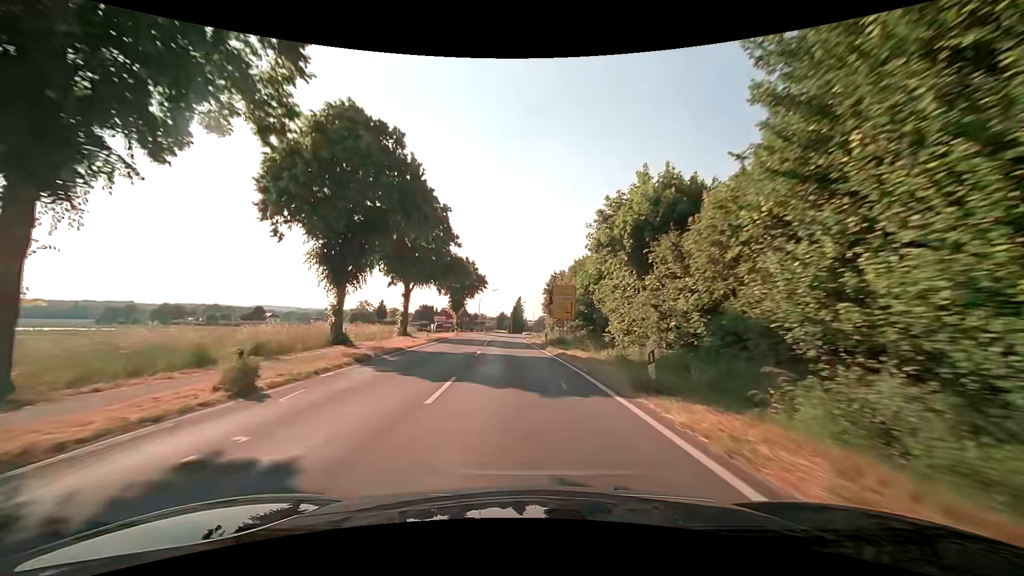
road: secondary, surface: asphalt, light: Day
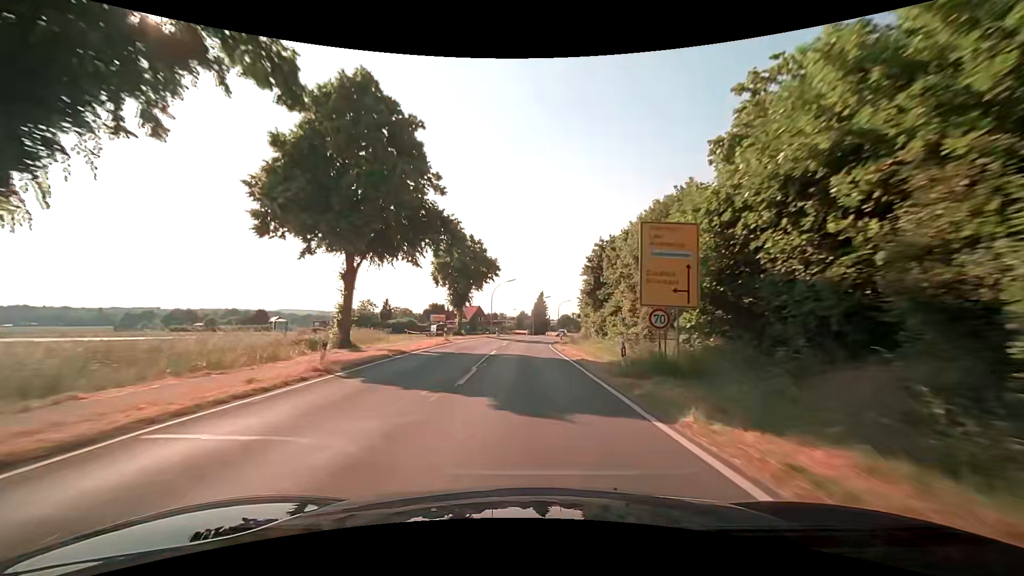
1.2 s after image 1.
(-0.6, +21.7) m; -3°
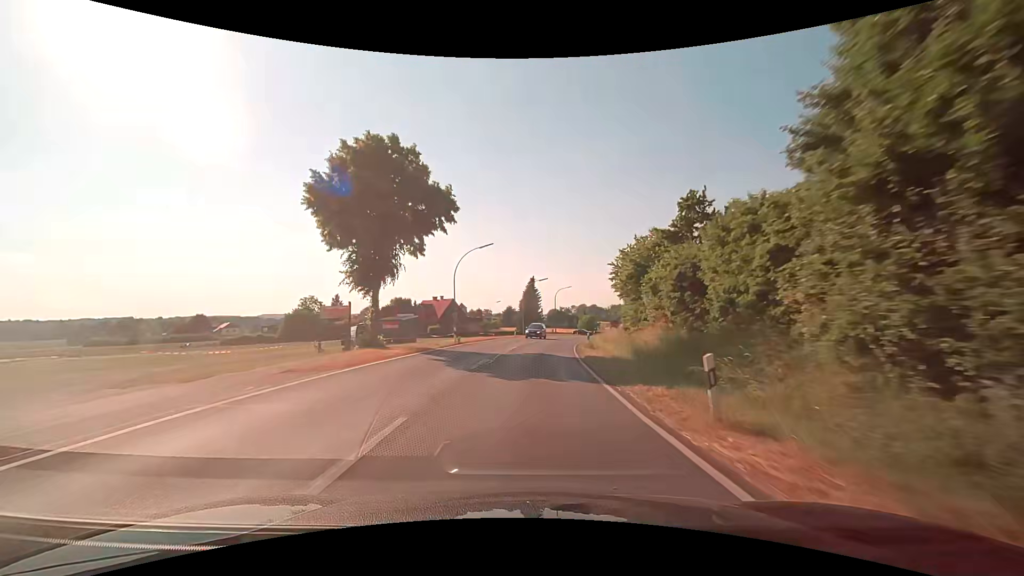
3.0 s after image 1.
(+0.1, +32.6) m; 0°
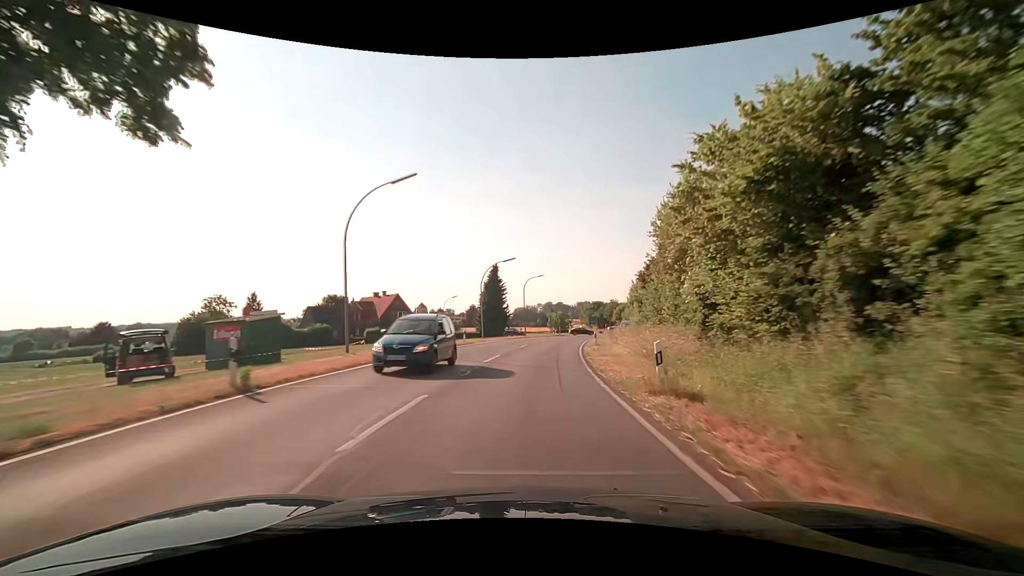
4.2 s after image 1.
(+1.1, +21.8) m; +5°
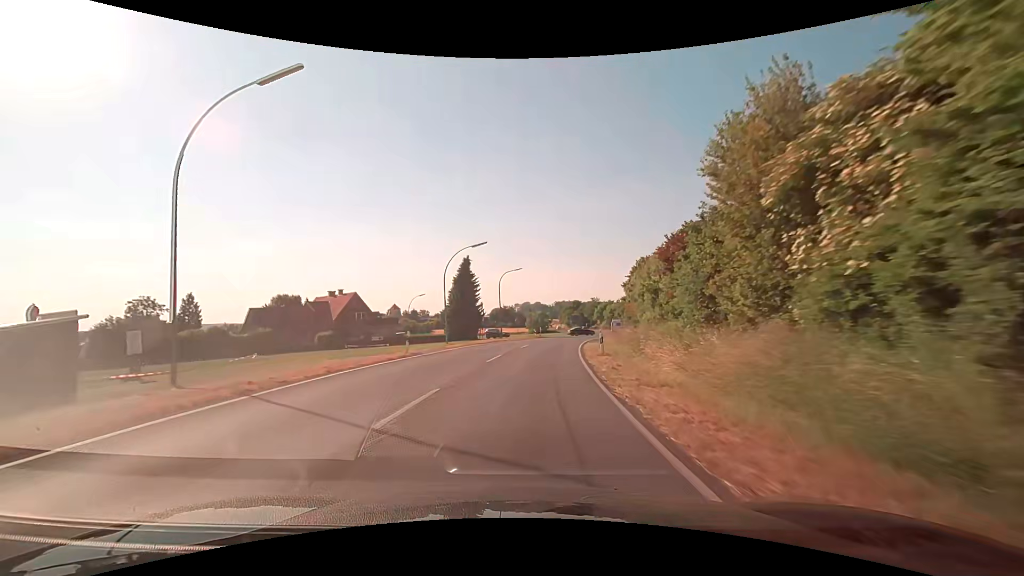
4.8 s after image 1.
(+0.2, +10.9) m; +3°
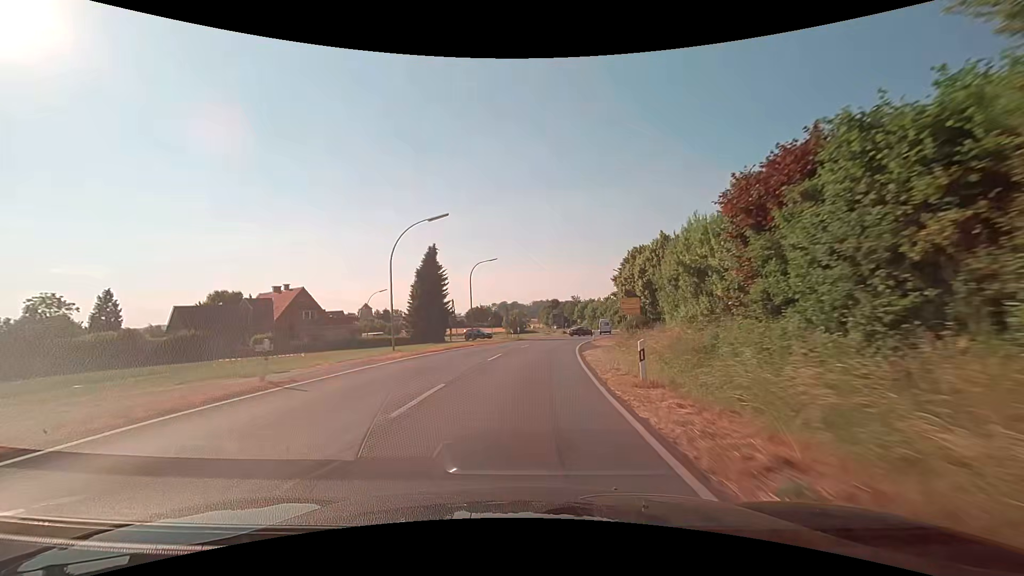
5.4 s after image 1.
(+0.1, +10.9) m; +2°
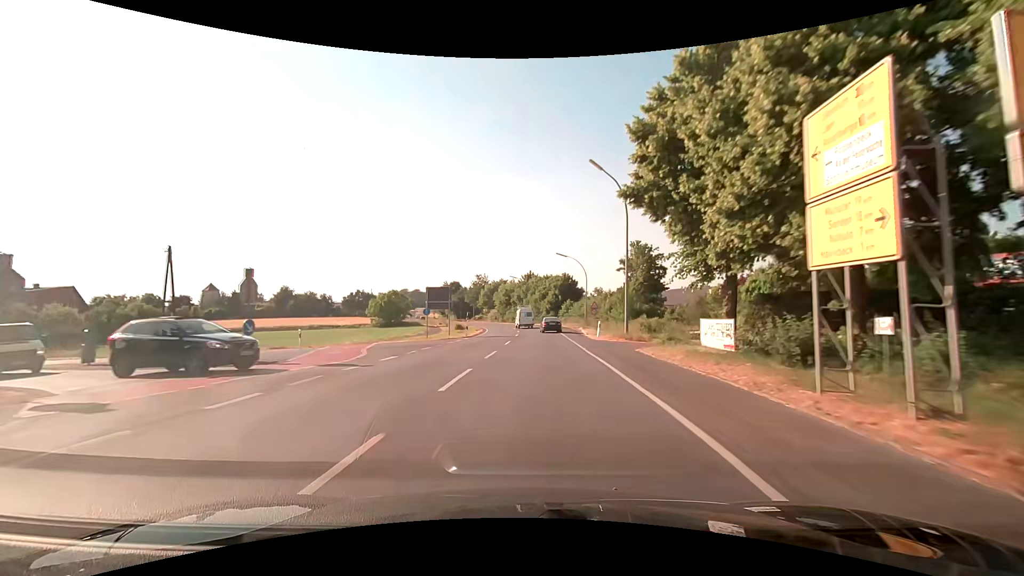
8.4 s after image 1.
(+5.4, +52.6) m; +10°
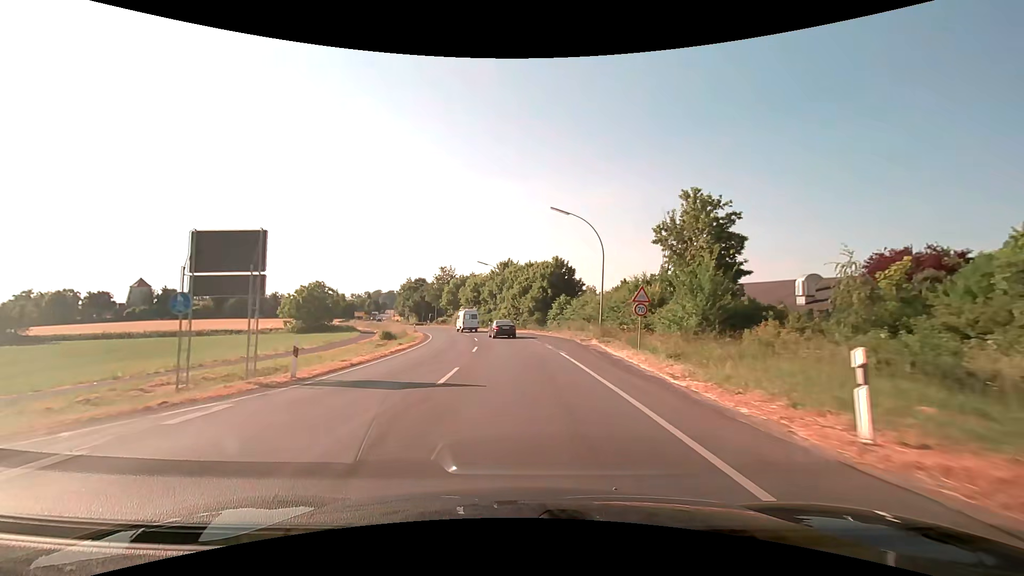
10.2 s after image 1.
(+0.8, +26.3) m; +3°
(0, +10) (0, +20) (-1, +30) (-2, +40) (-4, +50) (-6, +59) (-9, +69) (-12, +79) (-16, +88) (-20, +97) m
